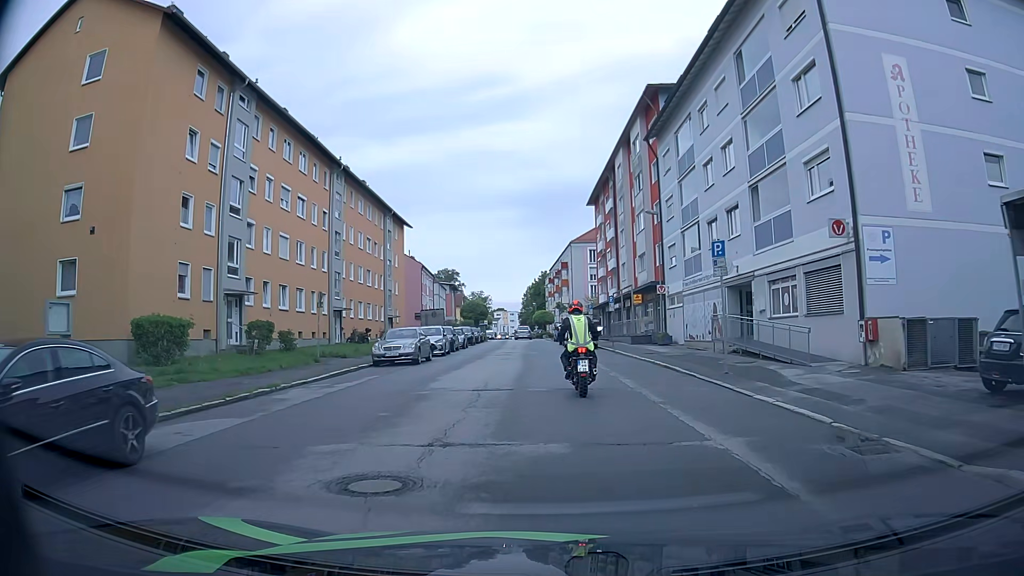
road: tertiary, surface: asphalt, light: Day
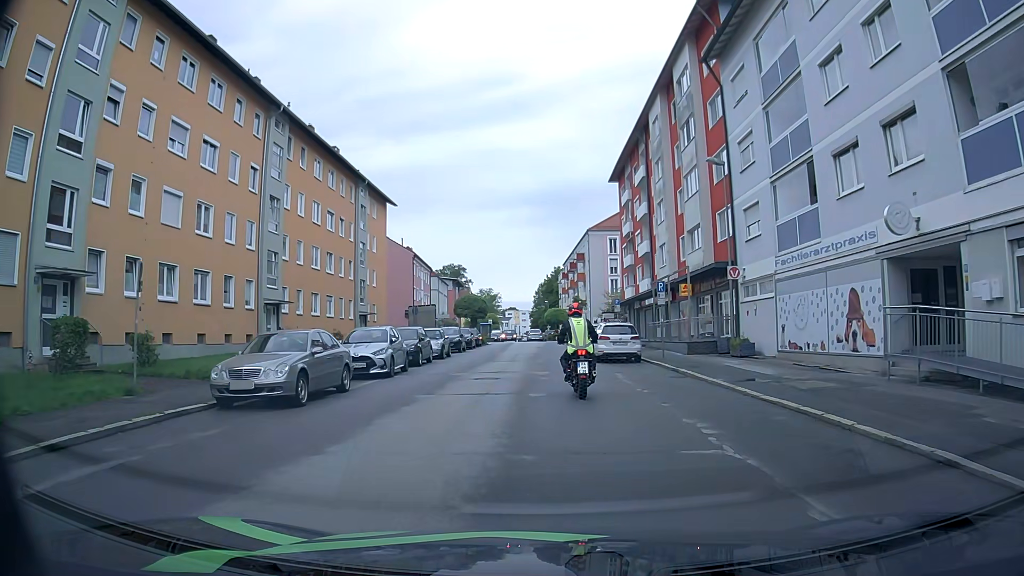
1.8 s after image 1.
(-0.2, +13.6) m; -2°
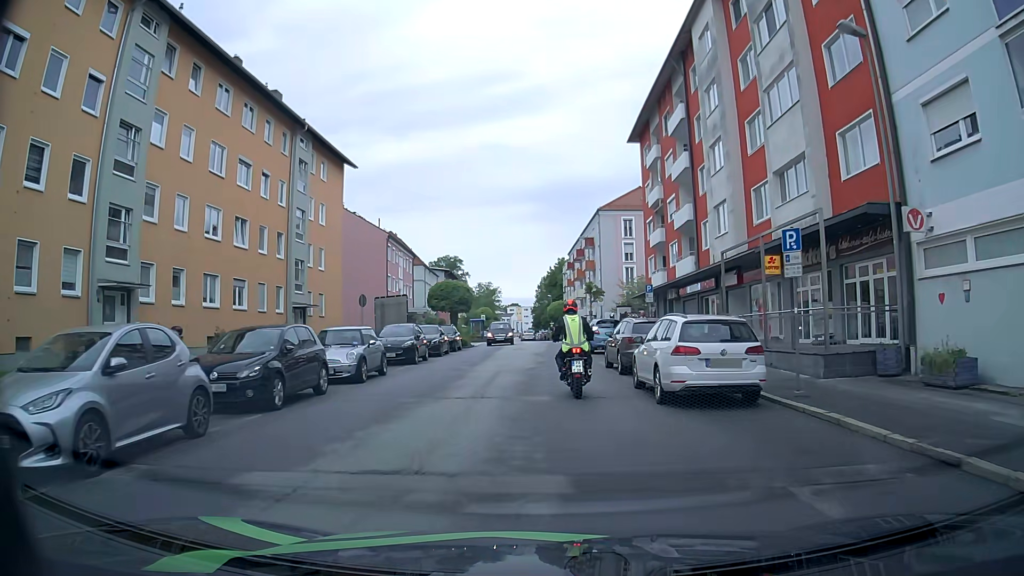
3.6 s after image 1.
(0.0, +13.9) m; -1°
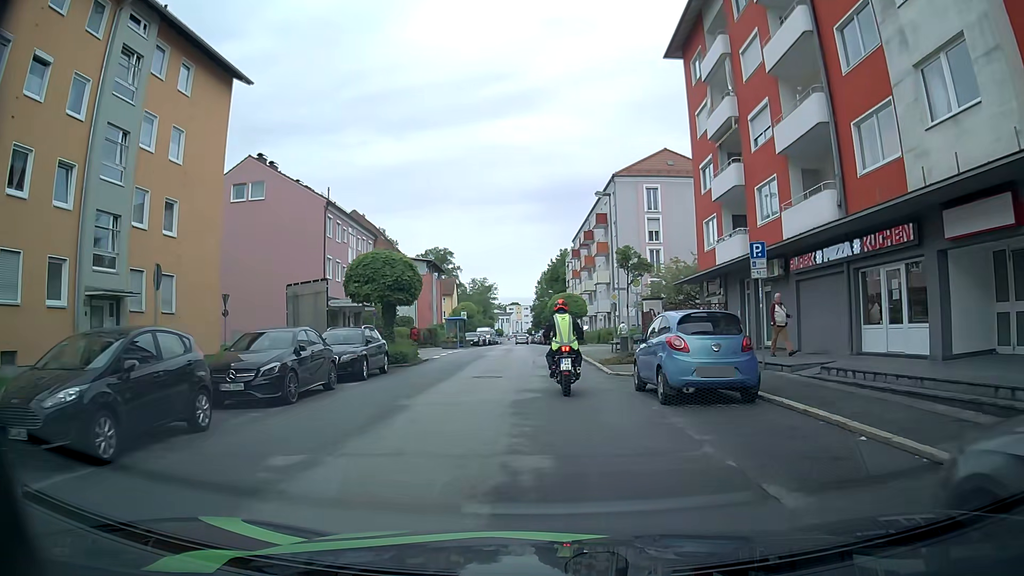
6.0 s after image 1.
(+0.2, +17.9) m; +1°
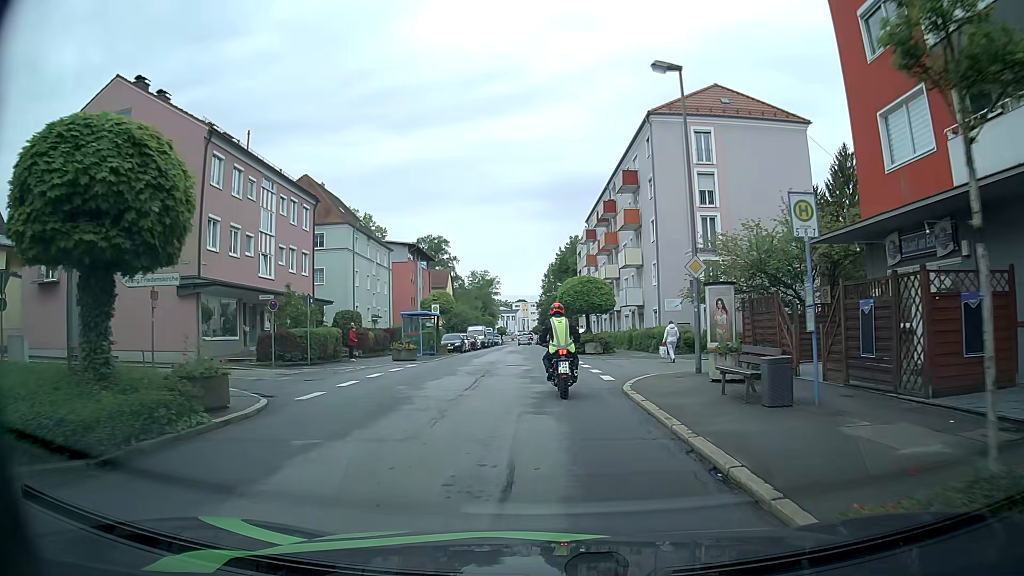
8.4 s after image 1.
(-0.2, +17.9) m; -2°
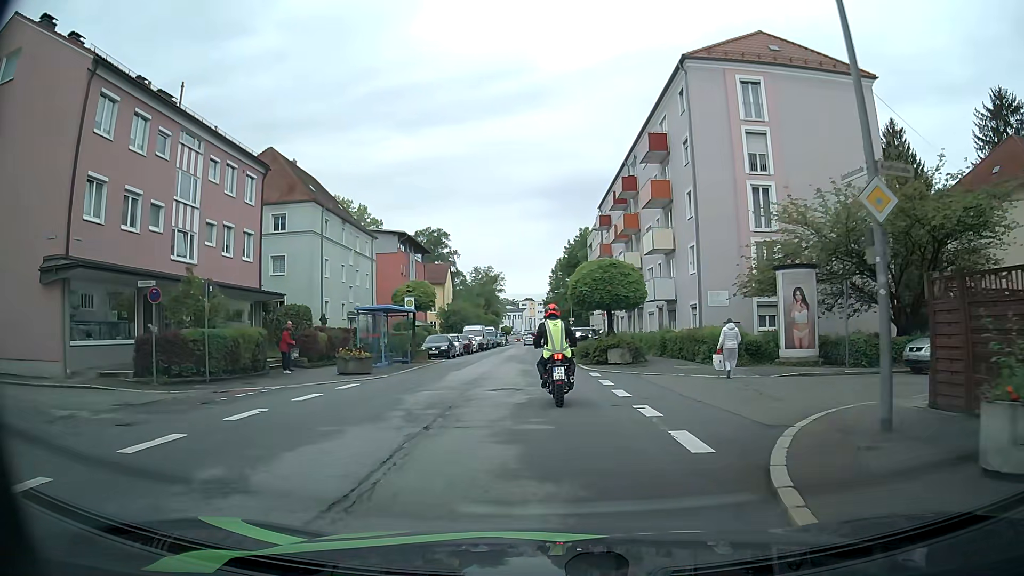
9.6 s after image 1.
(+0.2, +9.4) m; 0°
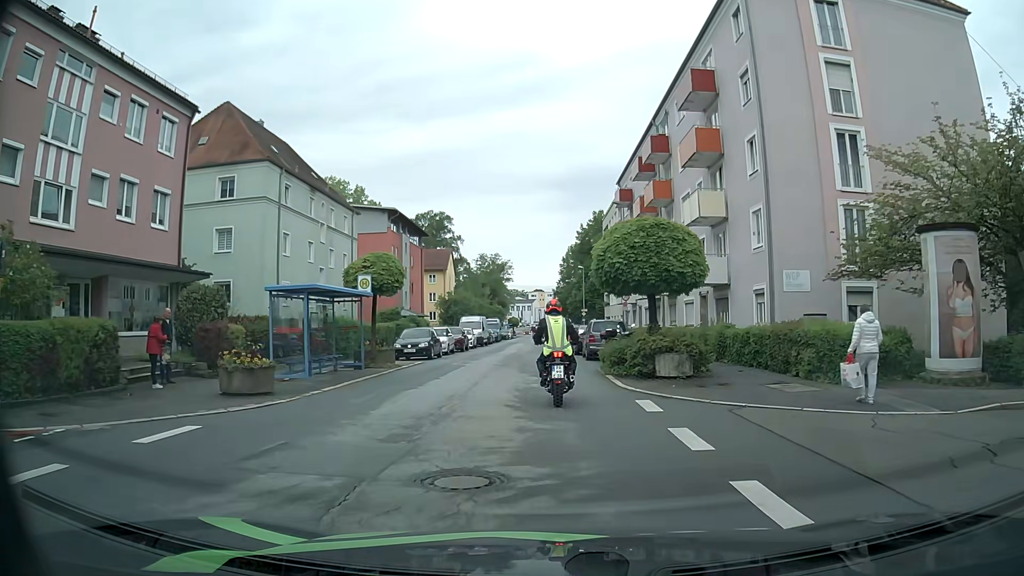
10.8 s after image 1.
(-0.1, +9.1) m; -1°
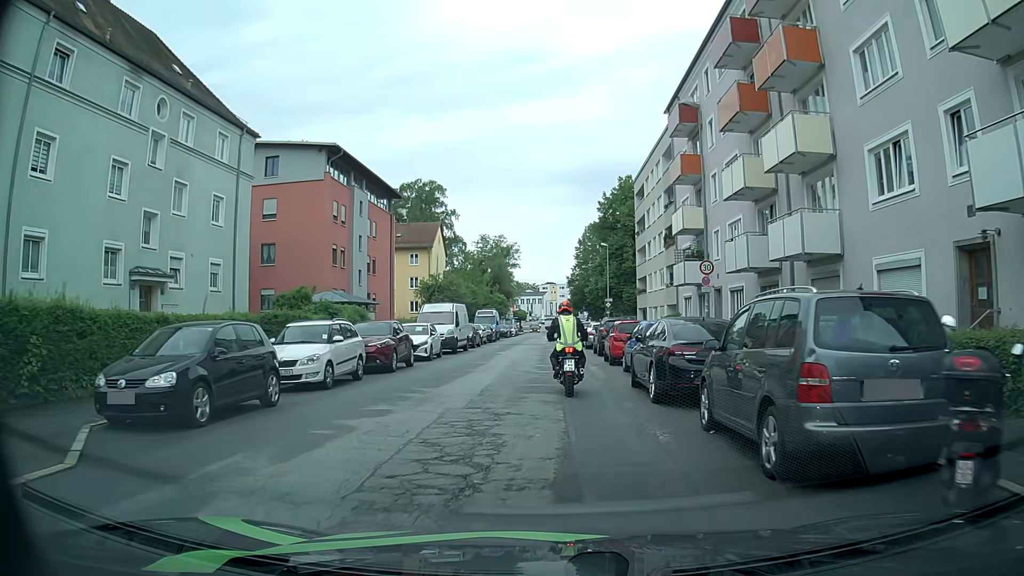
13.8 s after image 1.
(-0.4, +21.4) m; -1°
(0, +10) (0, +20) (0, +30) (0, +40) (+1, +50) (+1, +60) (+1, +70) (+1, +80) (+1, +90) (+1, +100) m
